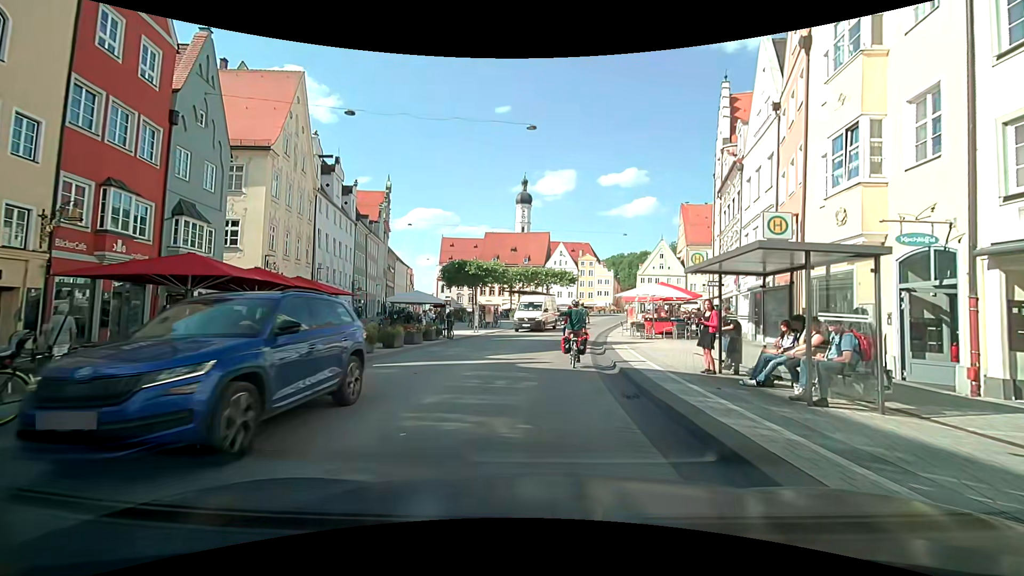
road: secondary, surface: asphalt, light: Day
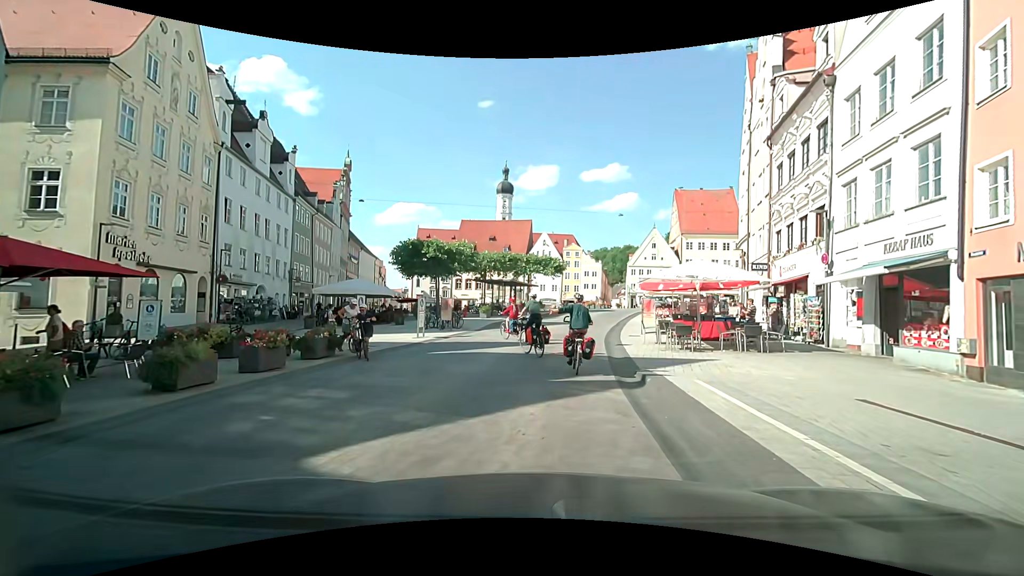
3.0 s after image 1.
(0.0, +11.0) m; +1°
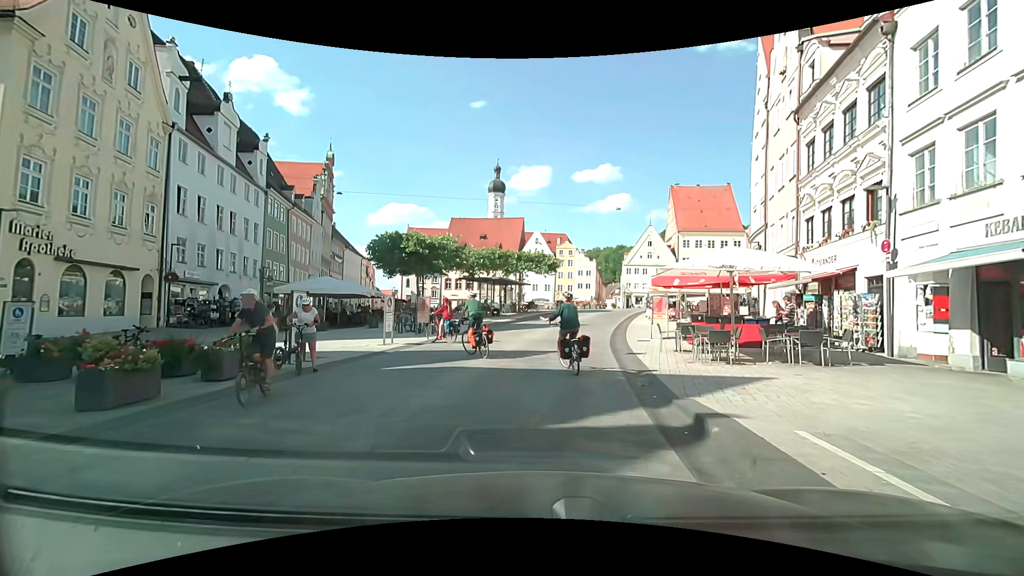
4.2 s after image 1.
(0.0, +3.7) m; -1°
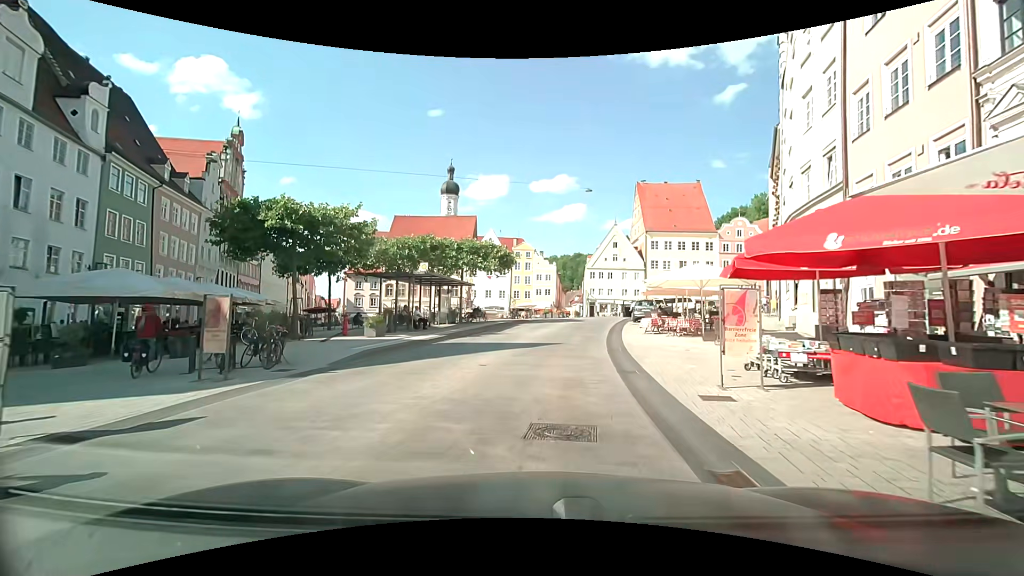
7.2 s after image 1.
(+1.1, +12.7) m; +8°
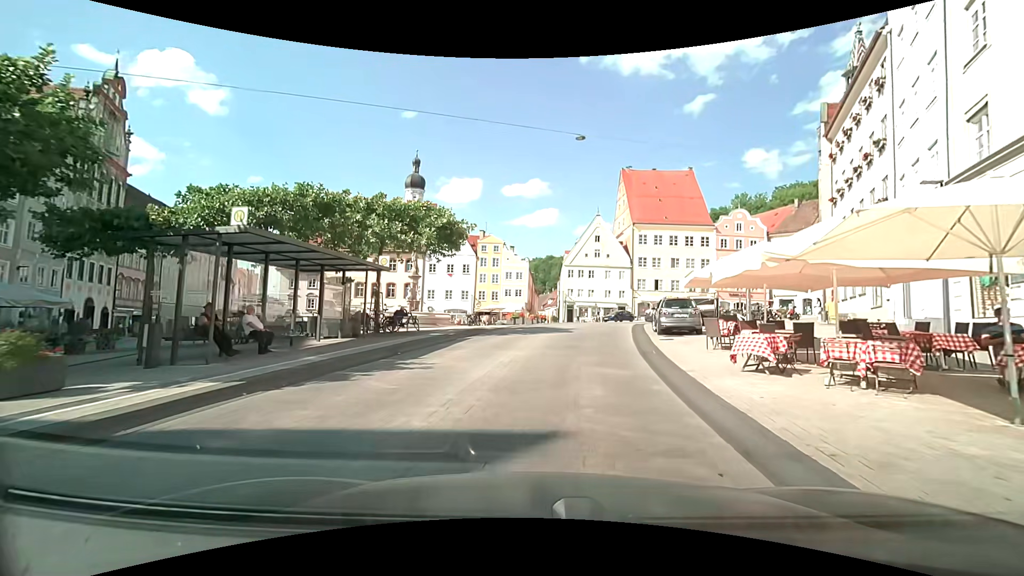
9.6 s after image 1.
(+0.4, +14.2) m; +4°
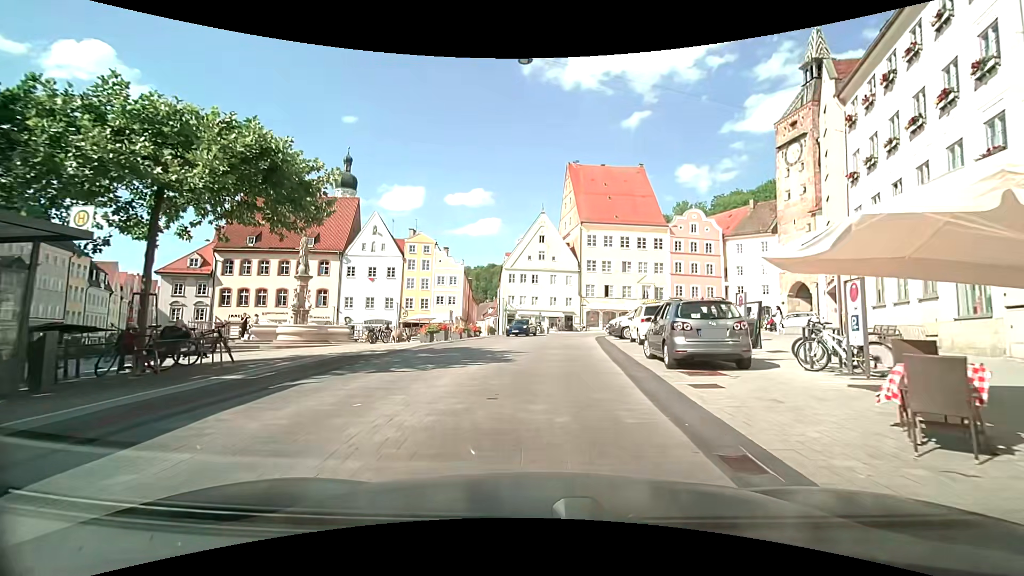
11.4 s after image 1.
(+0.6, +10.2) m; +6°
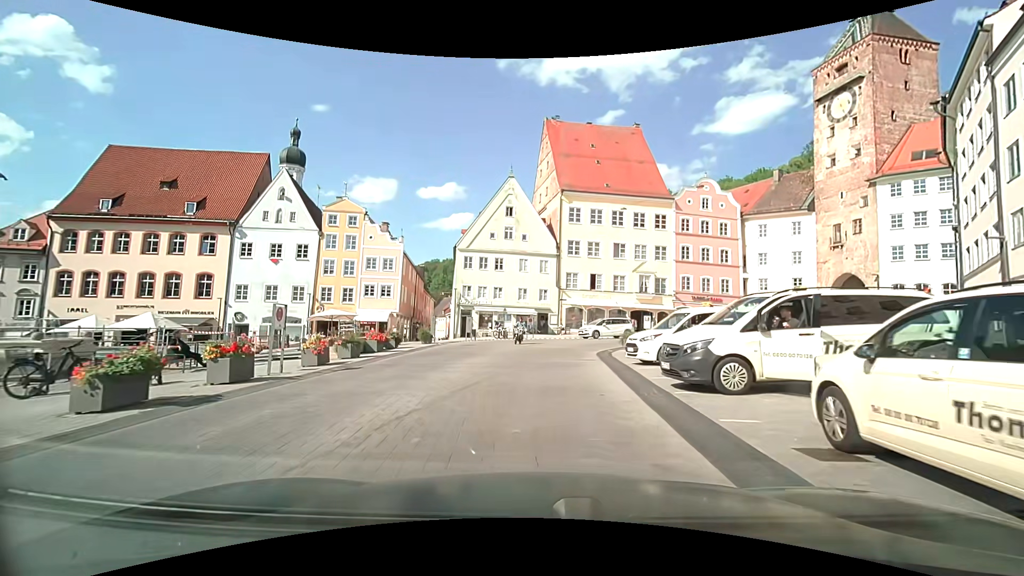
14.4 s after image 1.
(+0.8, +17.8) m; +4°
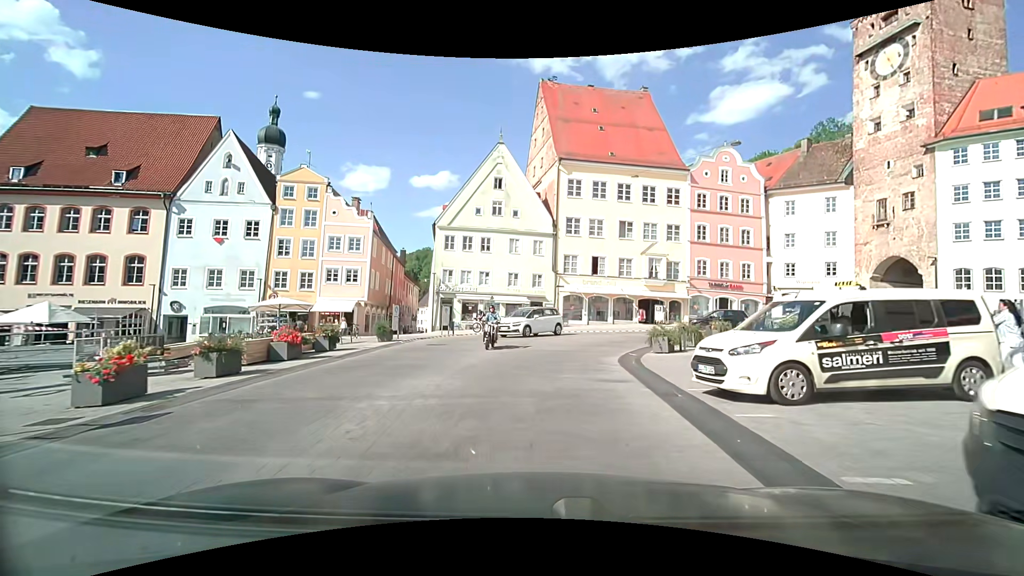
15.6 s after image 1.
(0.0, +7.5) m; +1°
